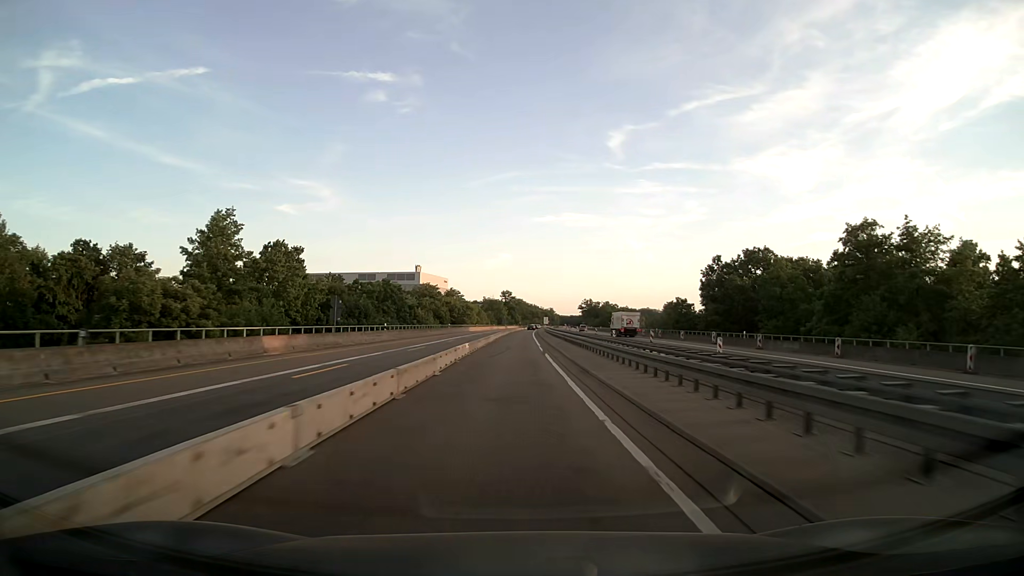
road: motorway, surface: asphalt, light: Day
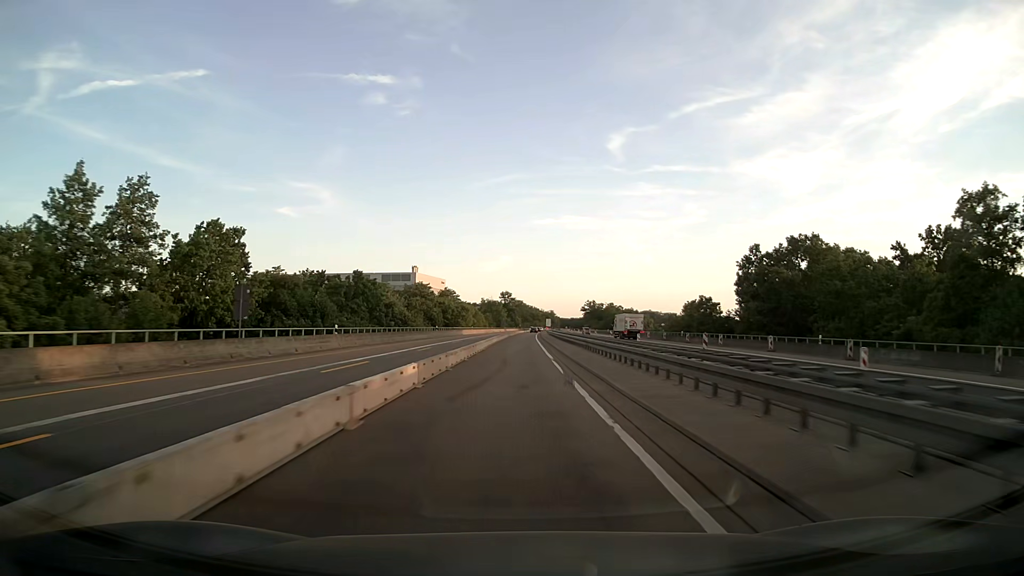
(0.0, +15.8) m; 0°
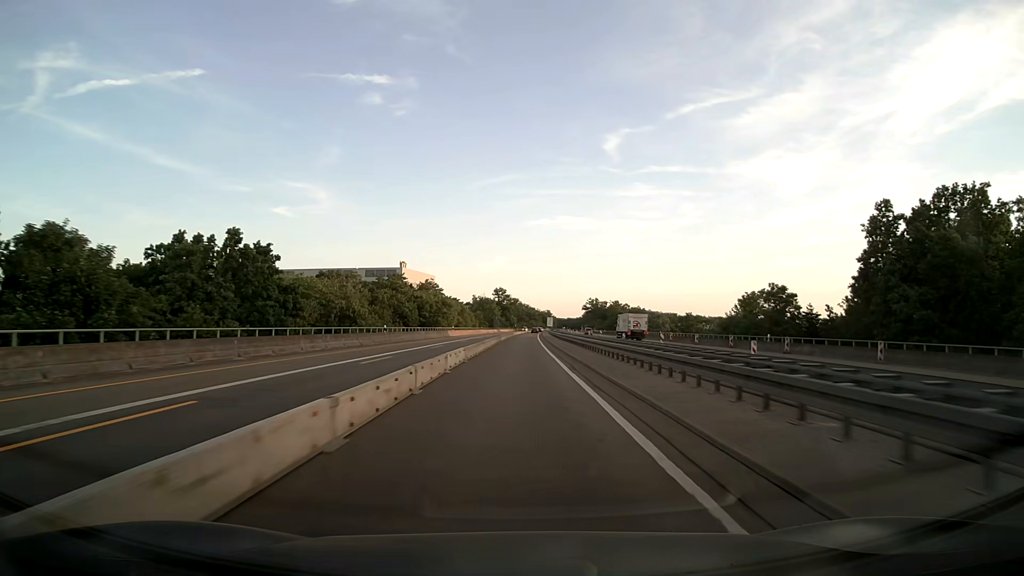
(+0.1, +31.7) m; 0°
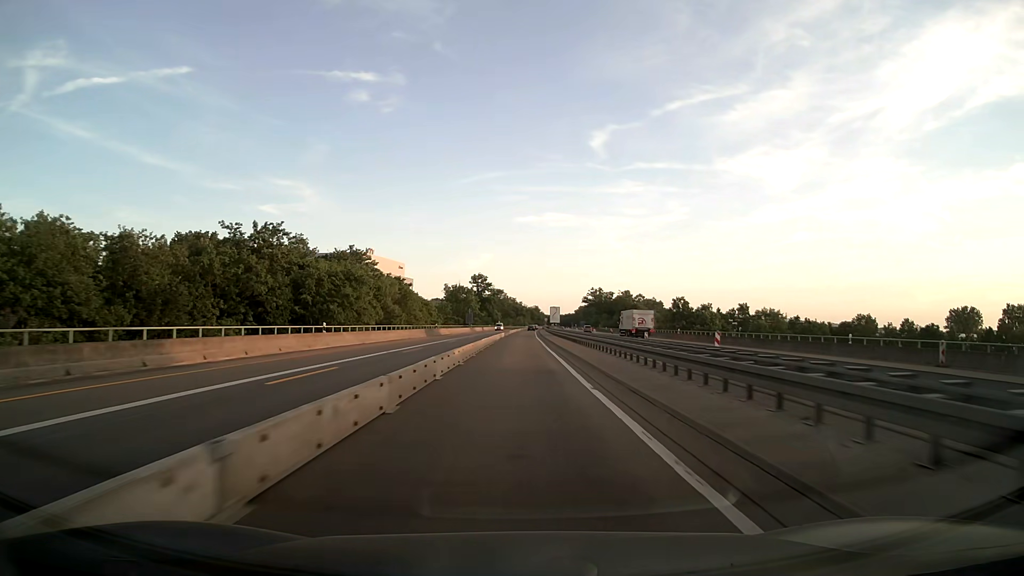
(+0.6, +63.3) m; +1°
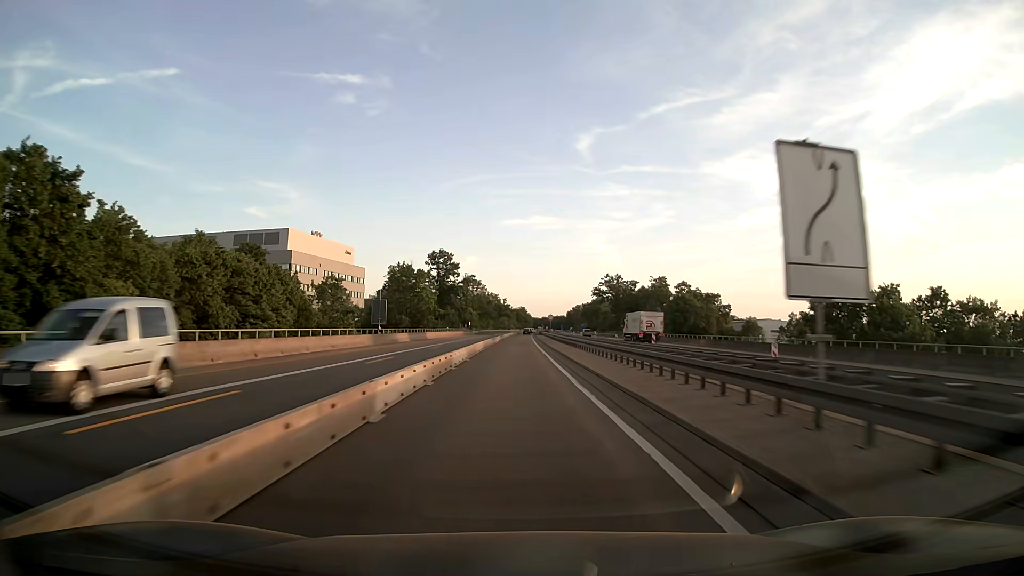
(+0.8, +79.1) m; +1°
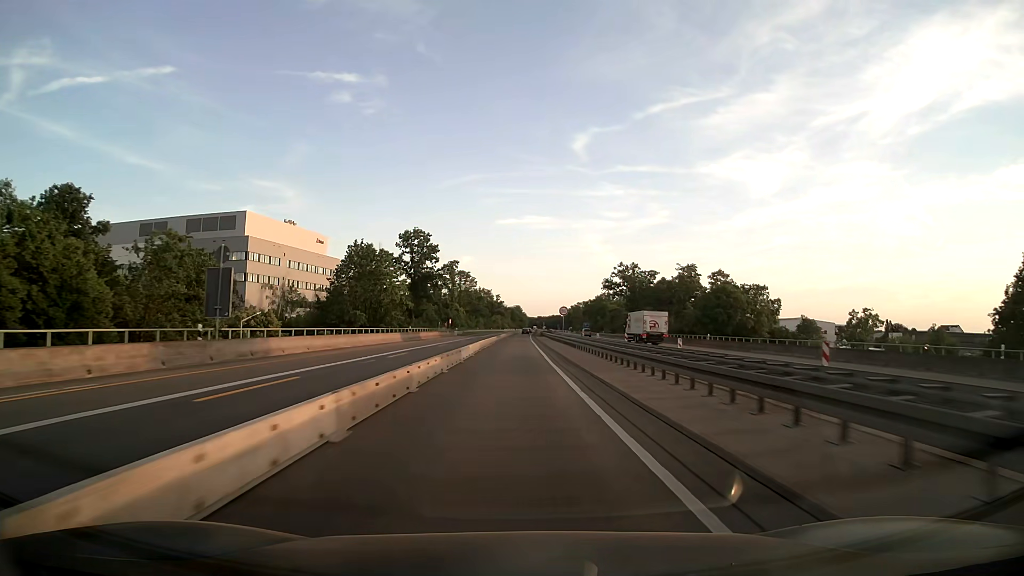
(+0.1, +31.6) m; 0°
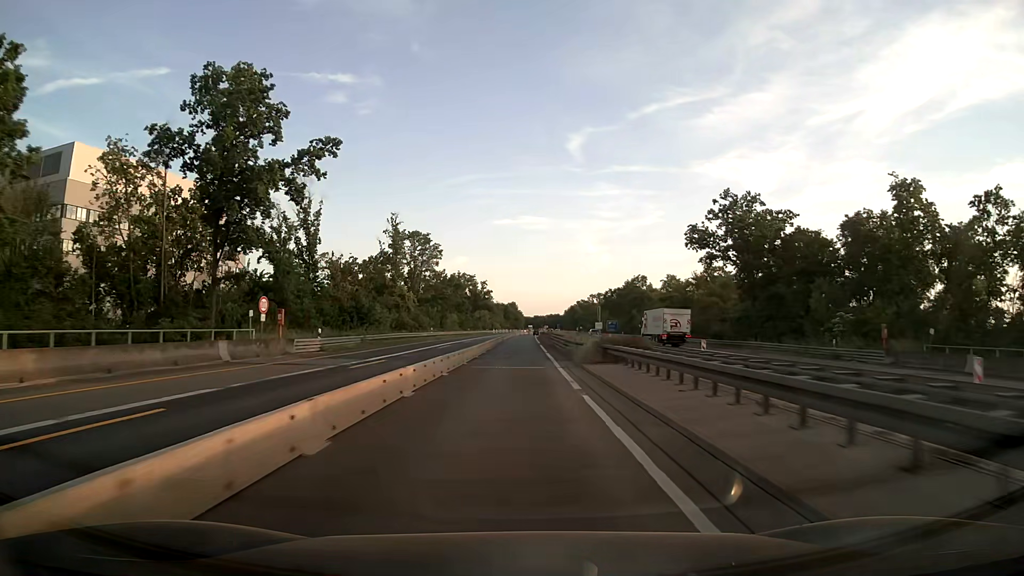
(+0.5, +79.1) m; 0°
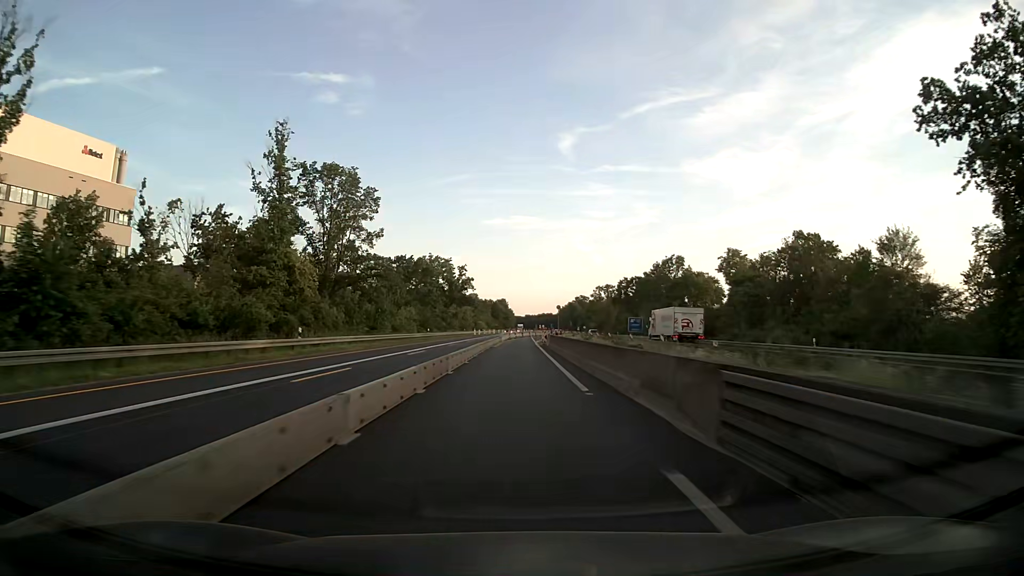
(+0.4, +47.5) m; +1°
(0, +10) (0, +20) (0, +30) (0, +40) (0, +50) (+1, +60) (+1, +70) (+1, +80) (+2, +90) (+3, +100) m
